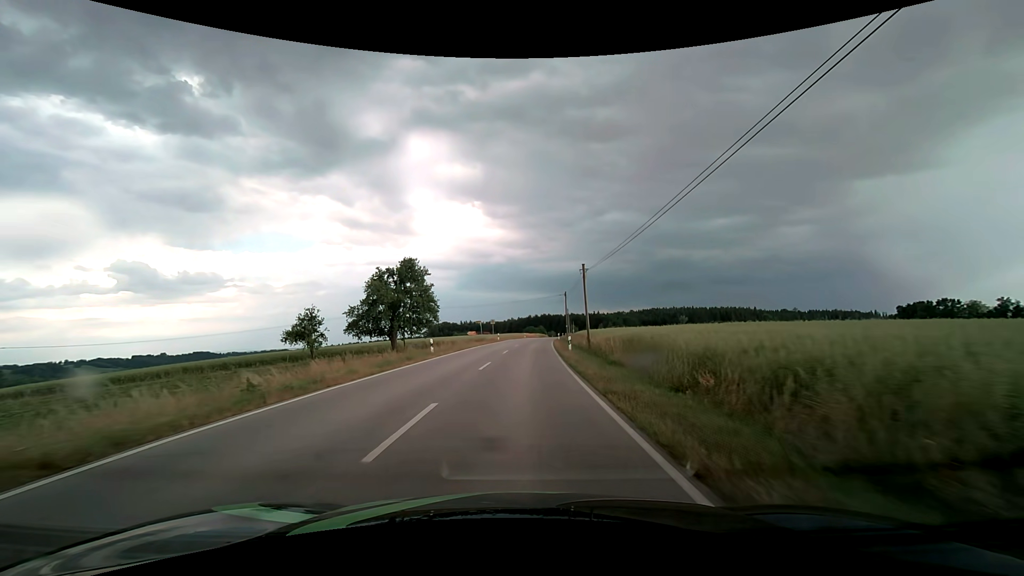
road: secondary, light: Day
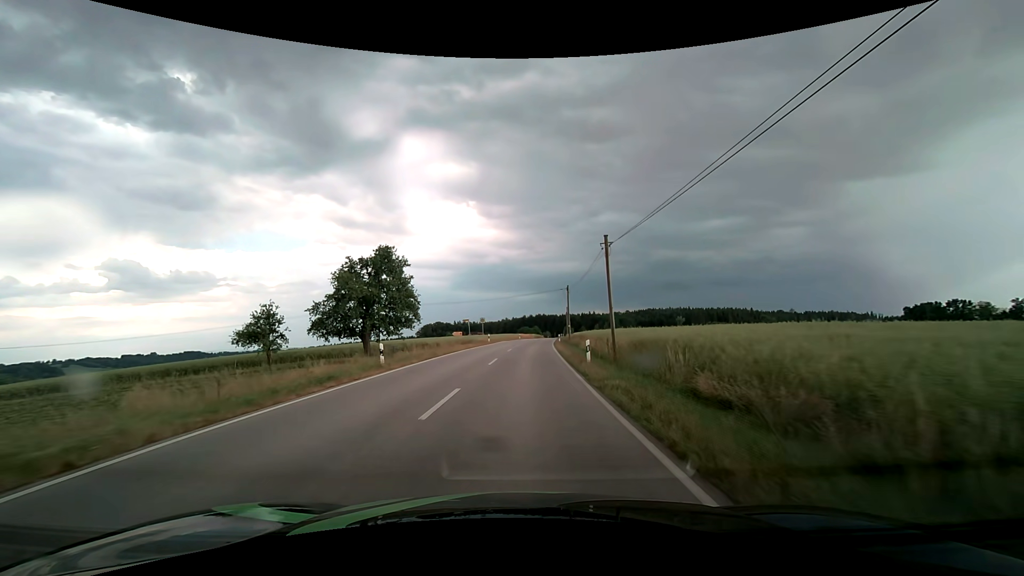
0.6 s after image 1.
(+0.1, +9.6) m; +1°
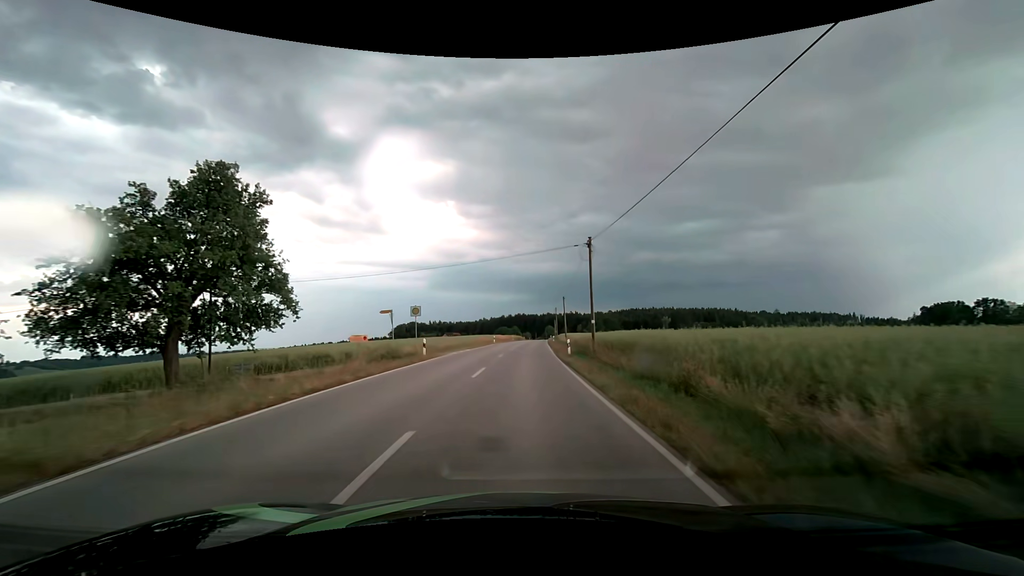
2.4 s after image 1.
(+0.6, +28.9) m; +3°
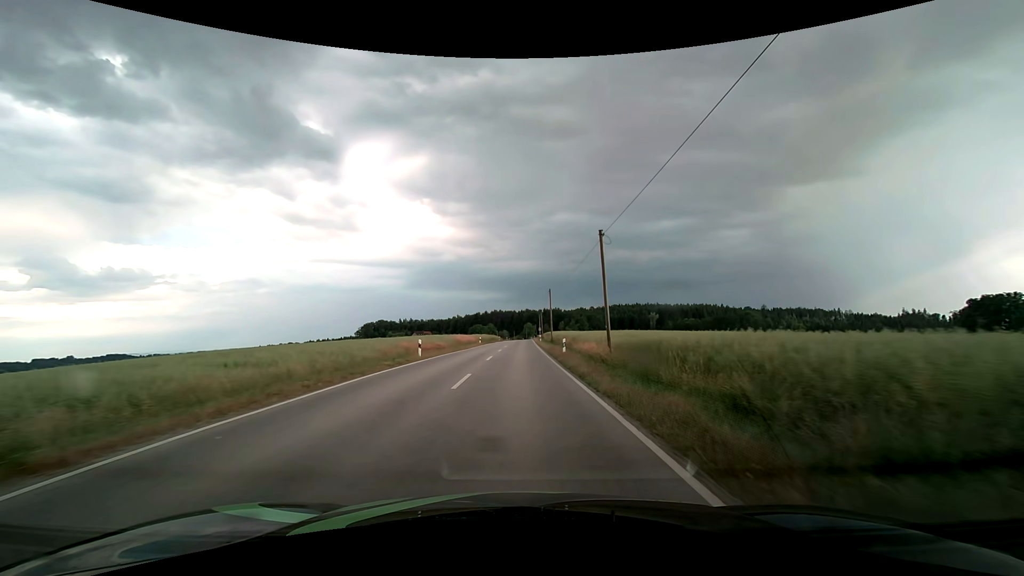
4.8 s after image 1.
(+0.9, +39.2) m; +2°
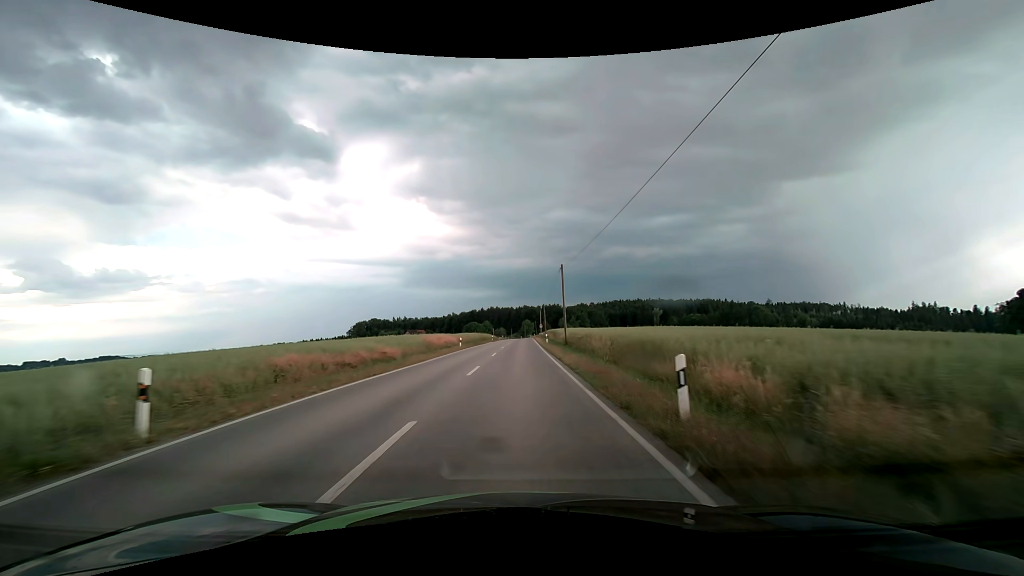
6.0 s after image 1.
(+0.1, +20.1) m; 0°
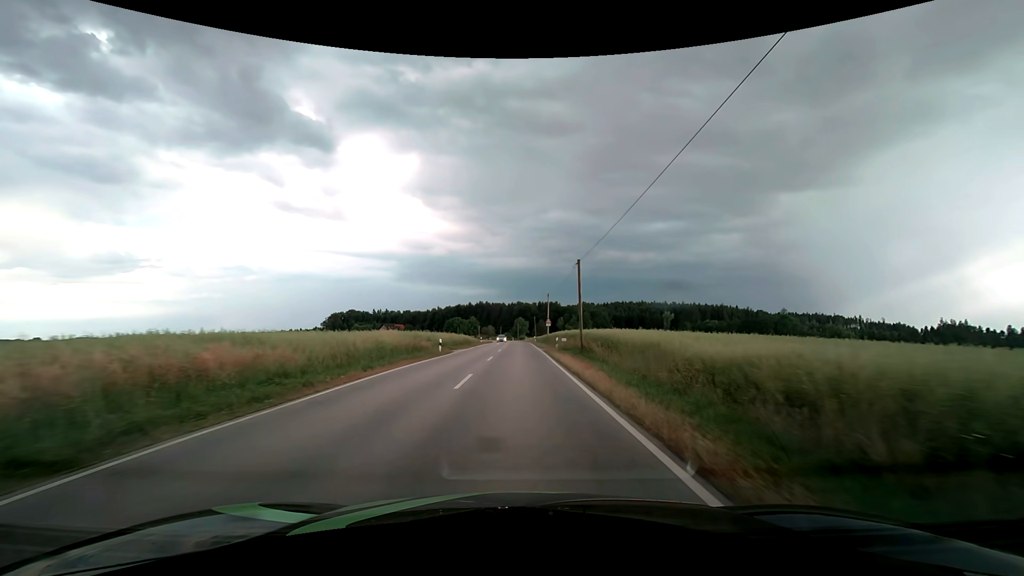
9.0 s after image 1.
(+0.4, +51.5) m; +1°
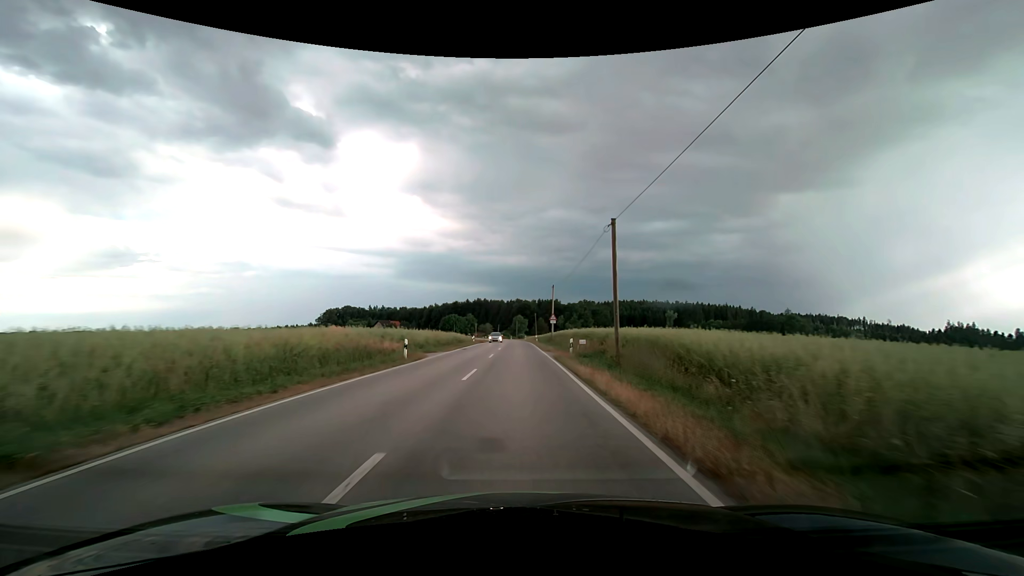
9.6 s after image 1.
(0.0, +10.5) m; 0°
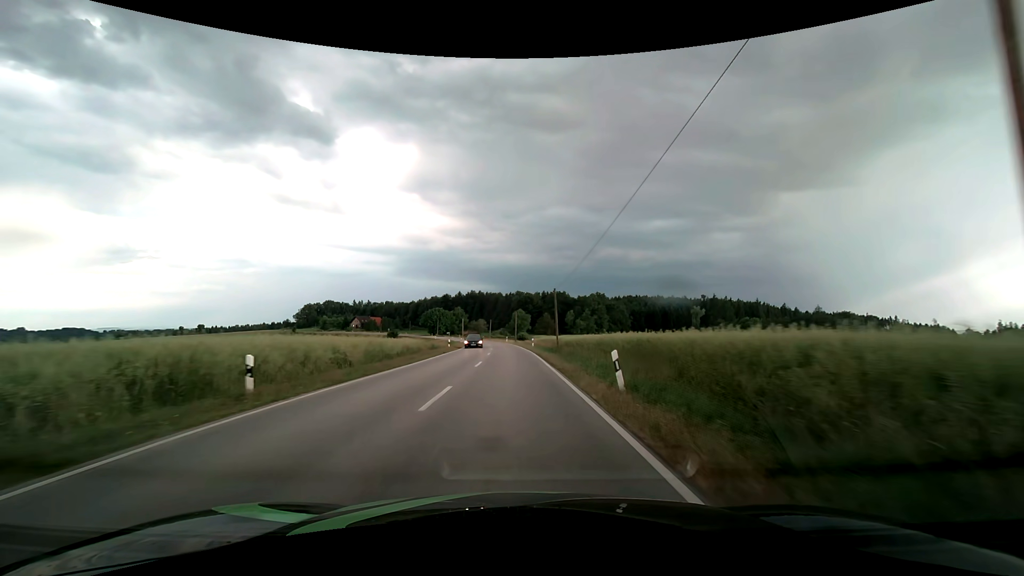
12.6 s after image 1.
(+0.3, +52.9) m; 0°
(0, +10) (0, +20) (0, +30) (0, +40) (-1, +50) (-1, +60) (-2, +70) (-3, +80) (-4, +90) (-6, +100) m
